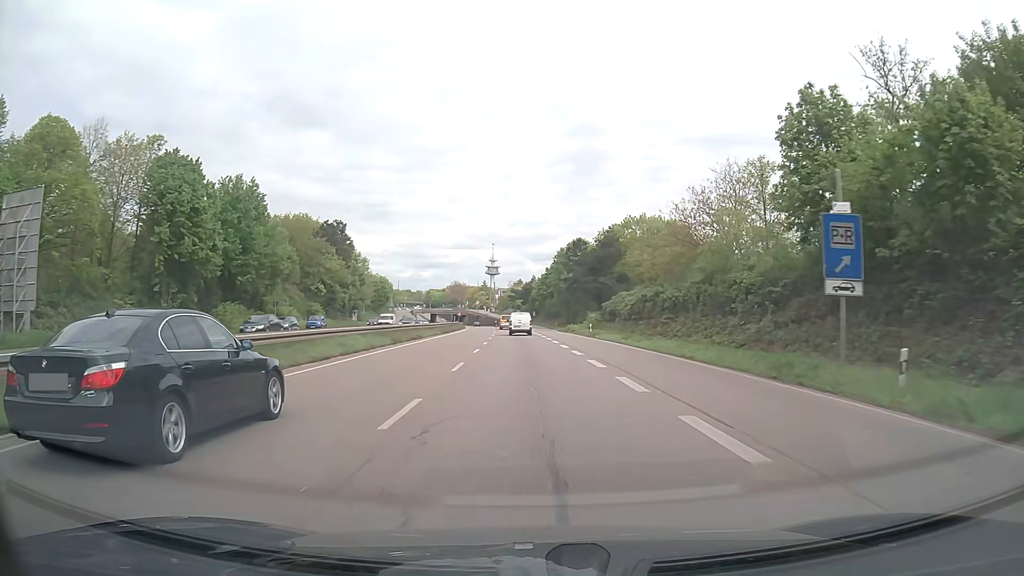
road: trunk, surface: asphalt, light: Day
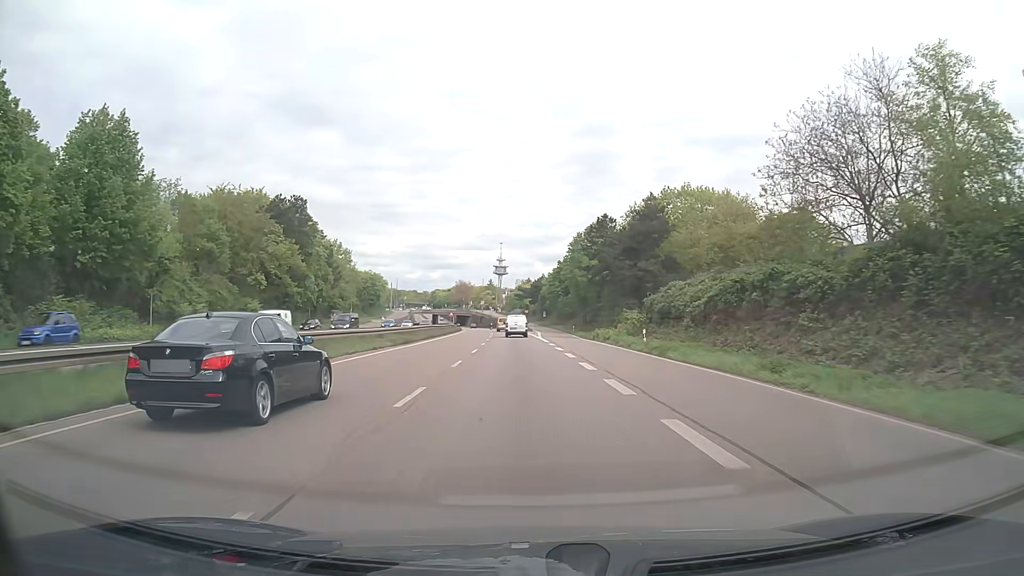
(-0.1, +24.6) m; -1°
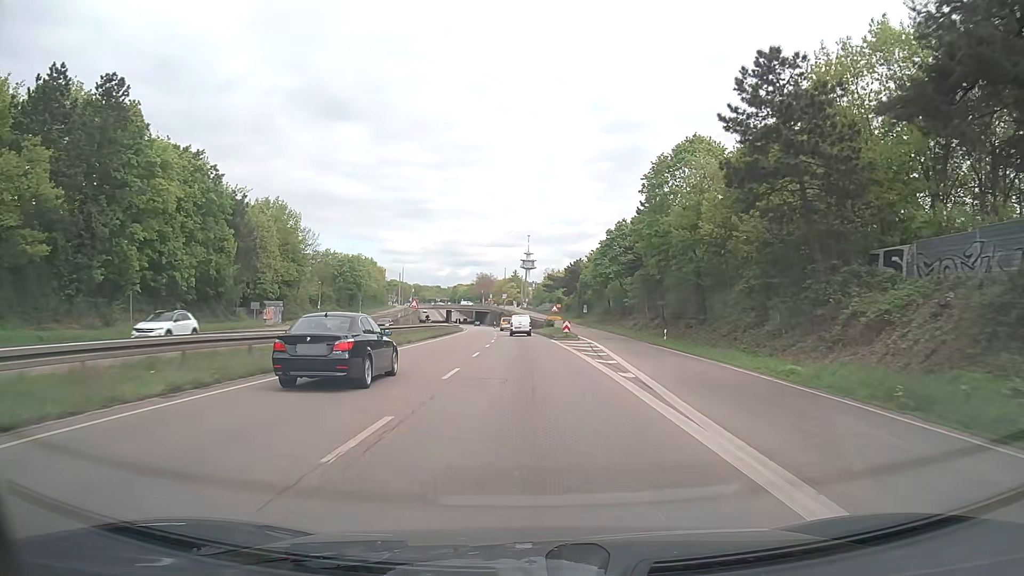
(-0.9, +49.1) m; -2°
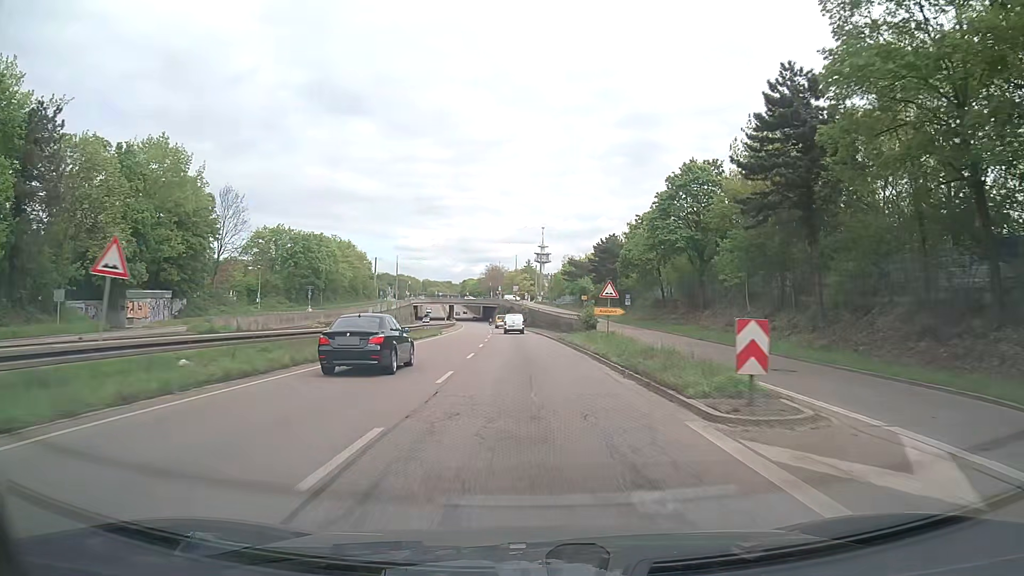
(-0.4, +36.8) m; -1°
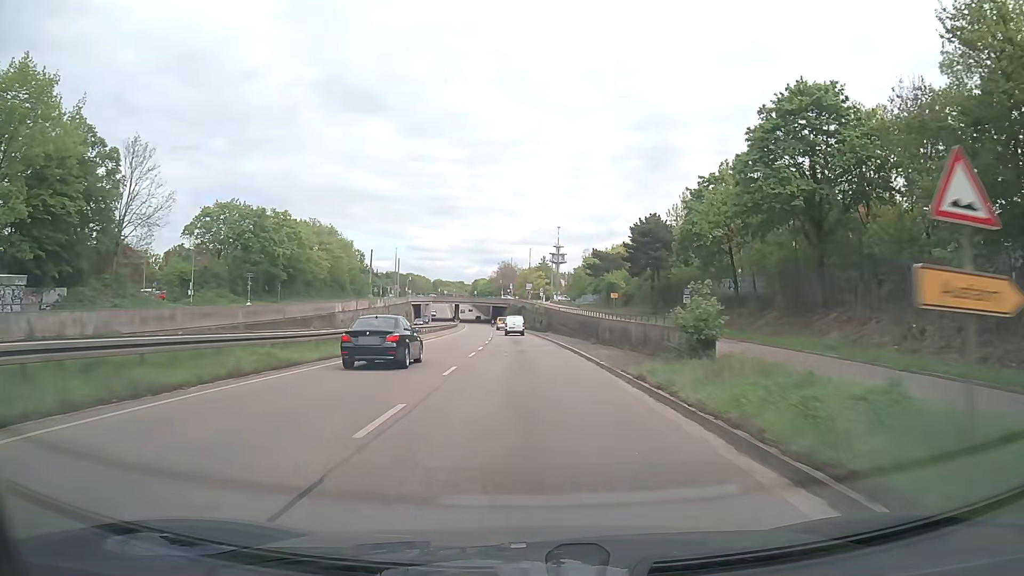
(-0.3, +24.6) m; -1°
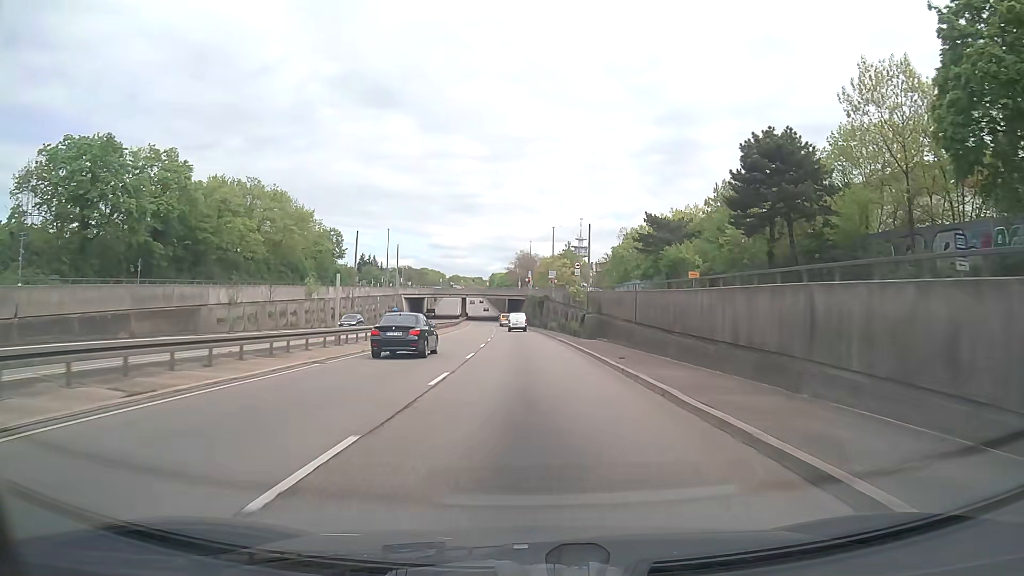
(-0.5, +36.9) m; -2°
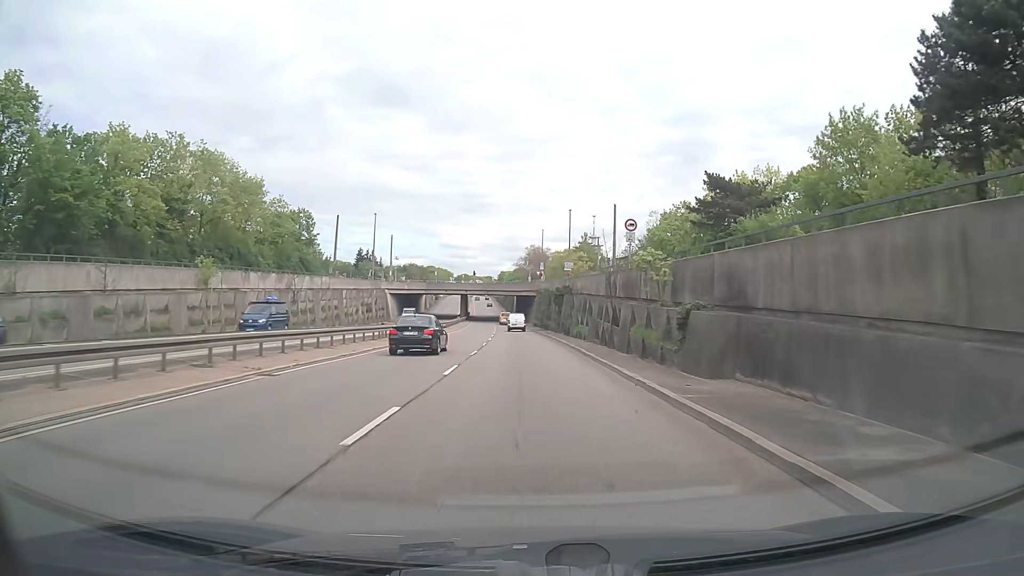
(-0.2, +24.5) m; -1°
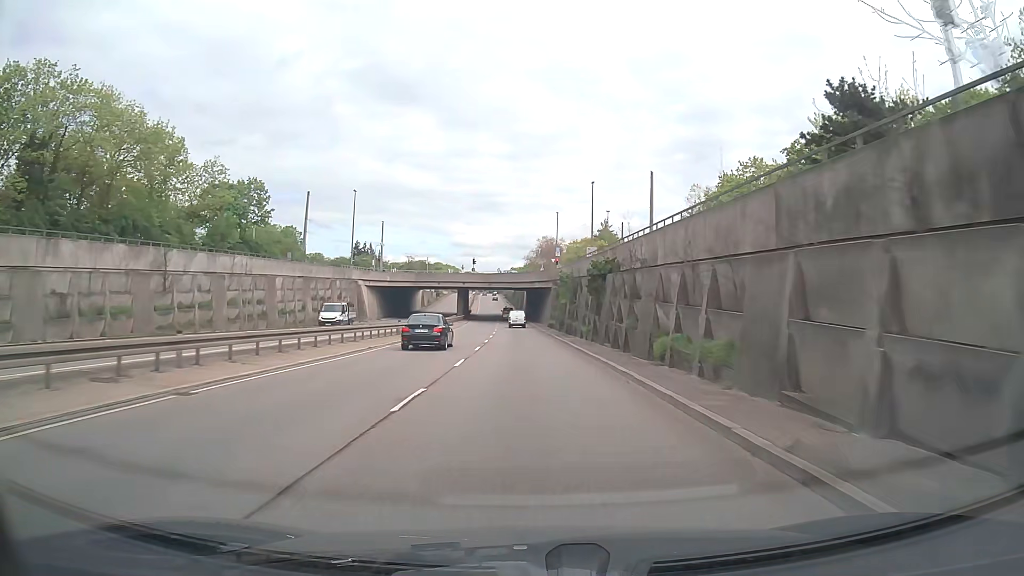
(-0.2, +24.5) m; -1°
(0, +10) (0, +20) (0, +30) (-1, +40) (-1, +50) (-1, +60) (-2, +70) (-2, +80) (-3, +90) (-4, +100) m
